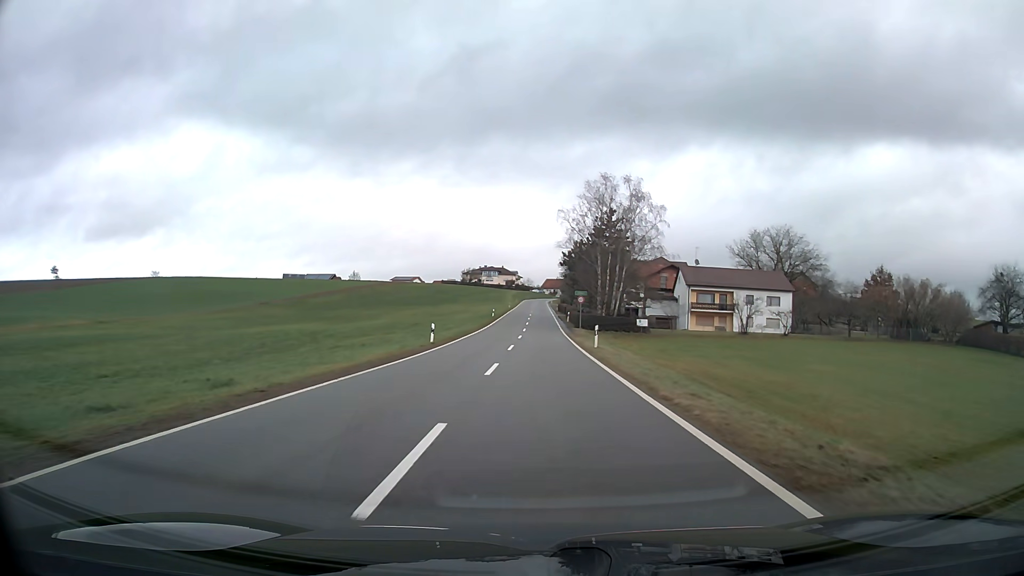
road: tertiary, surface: asphalt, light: Day
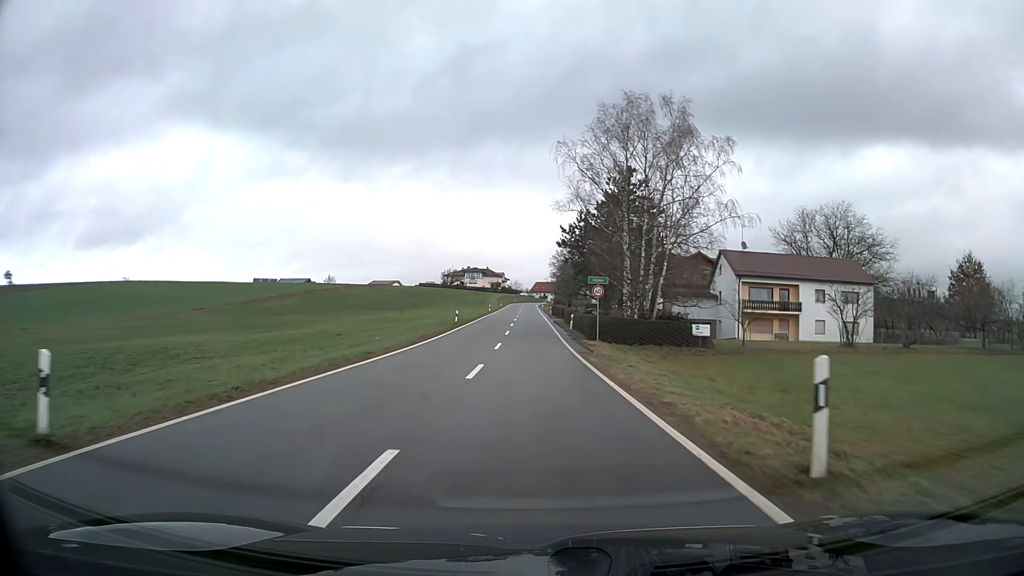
(+0.2, +25.6) m; +1°
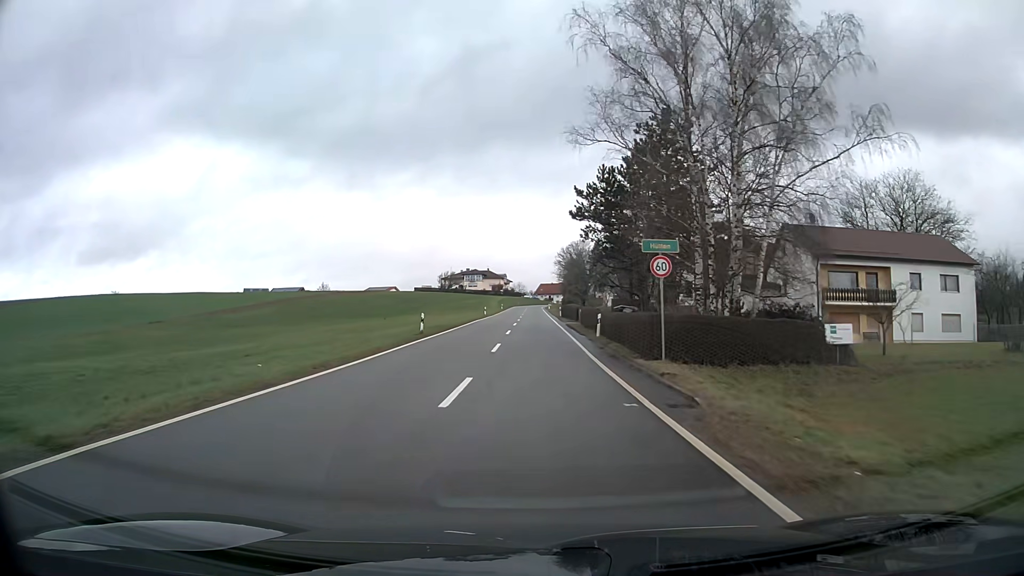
(0.0, +16.8) m; 0°
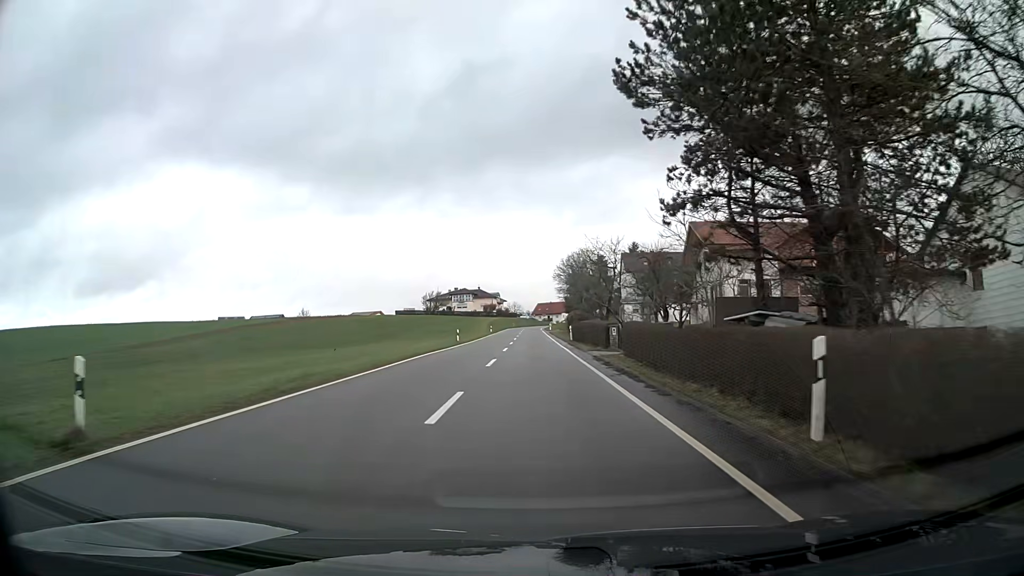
(0.0, +24.7) m; 0°
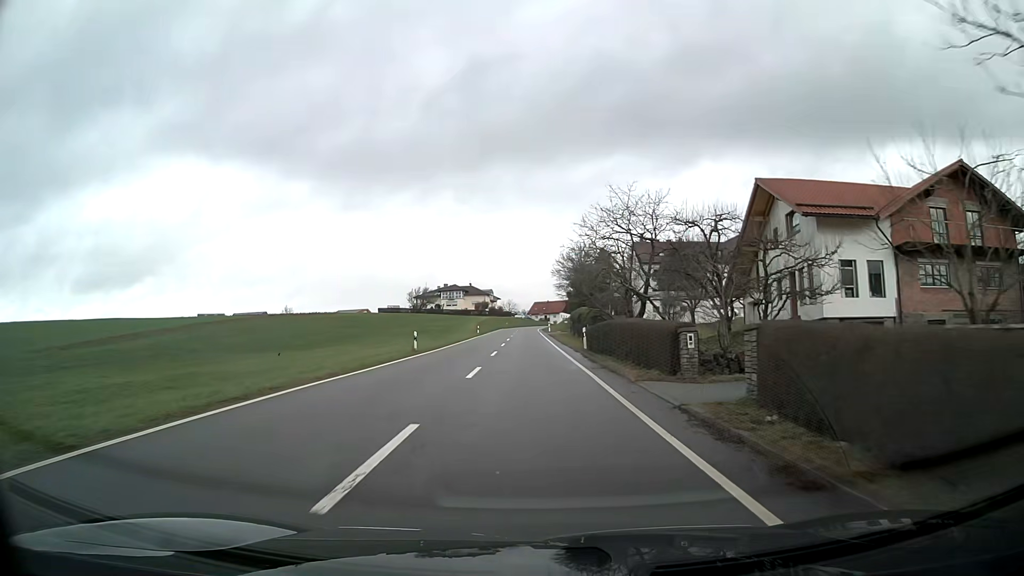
(+0.1, +16.4) m; +1°
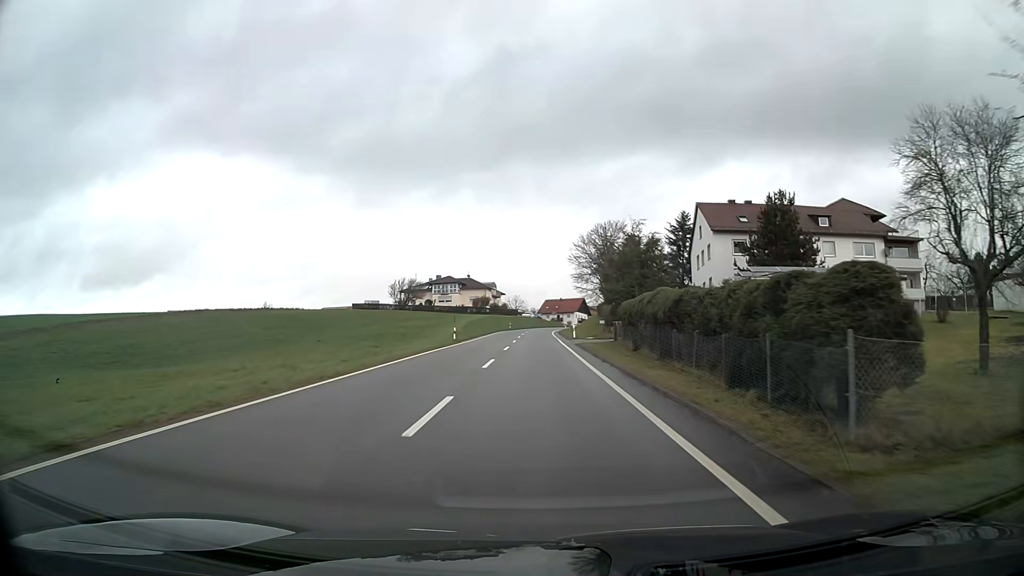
(-0.3, +32.7) m; -1°
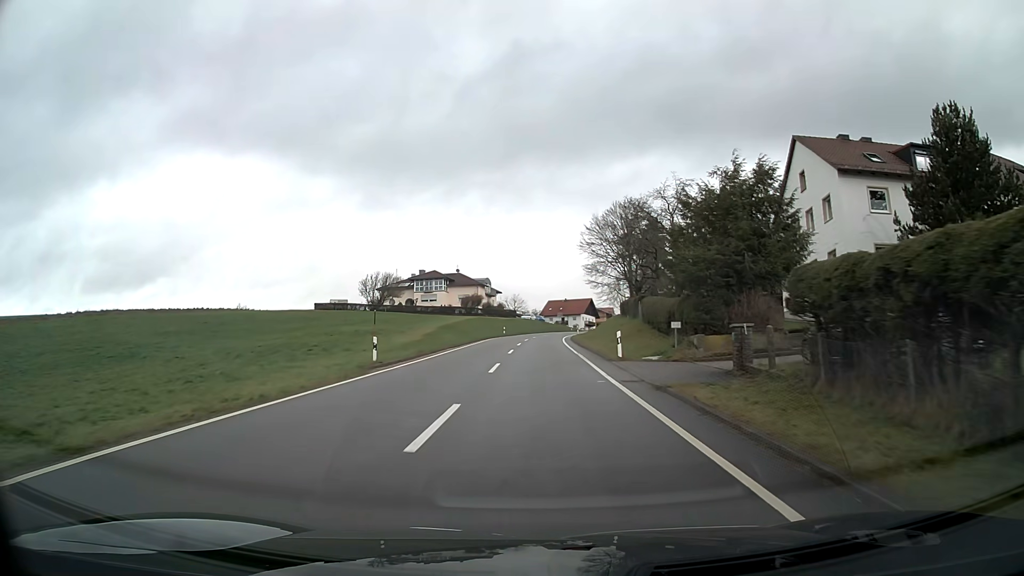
(-0.1, +24.8) m; 0°
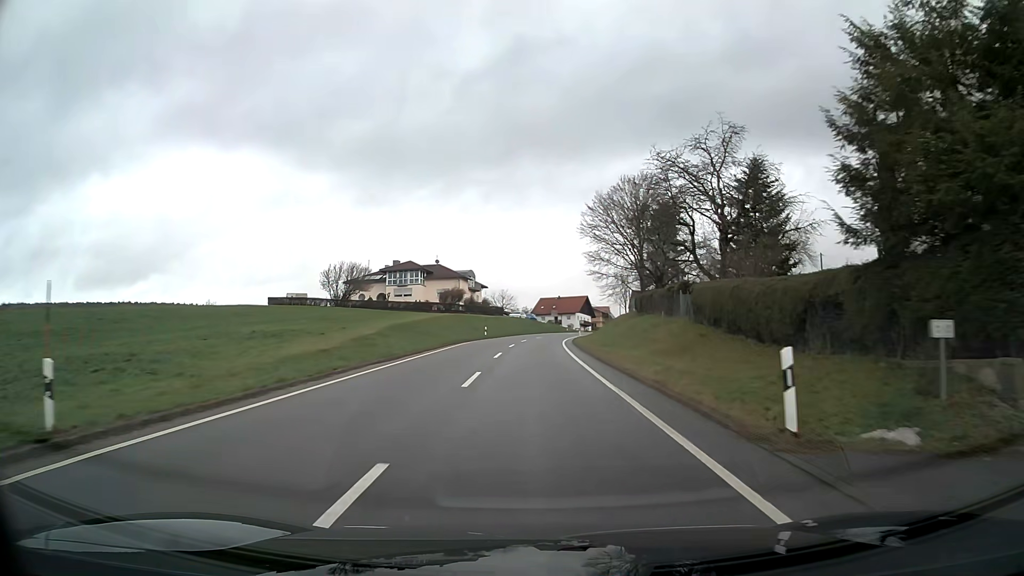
(+0.1, +16.7) m; +1°
(0, +10) (0, +20) (0, +30) (+1, +40) (+1, +50) (+2, +60) (+3, +70) (+5, +80) (+7, +89) (+9, +99) m
